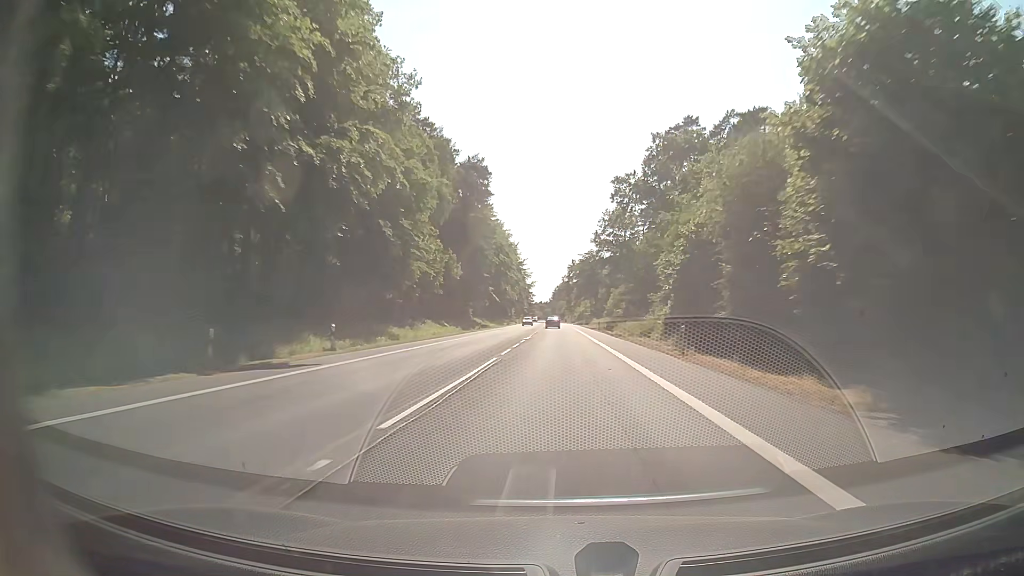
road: secondary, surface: asphalt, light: Day
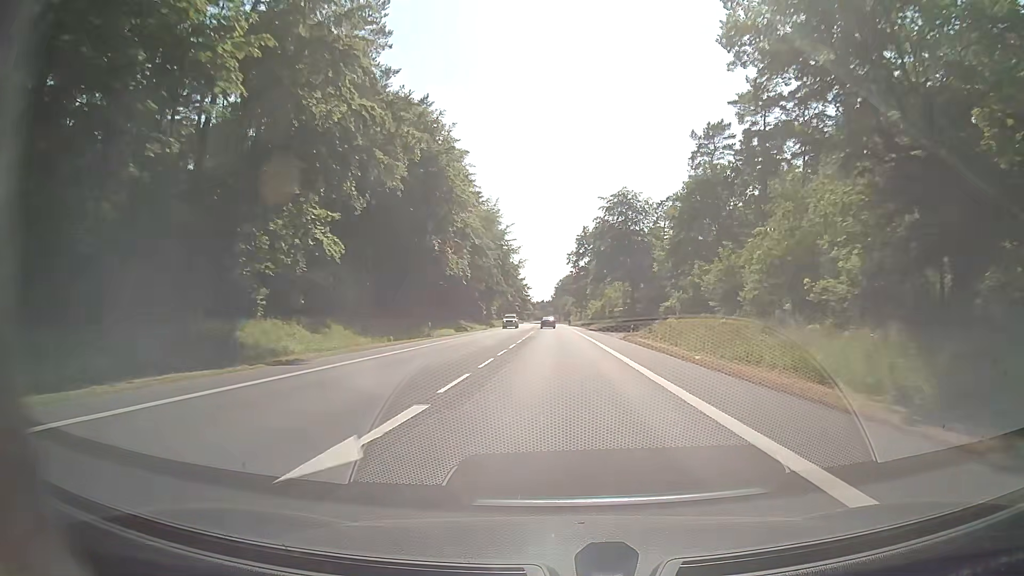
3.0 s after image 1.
(+0.4, +79.0) m; 0°
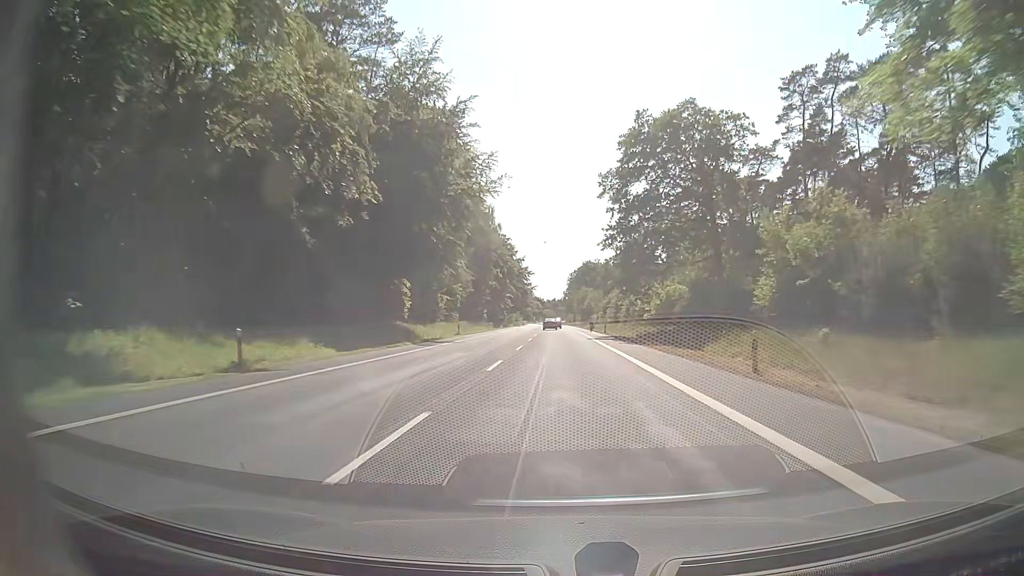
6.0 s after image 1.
(-0.4, +79.2) m; -1°
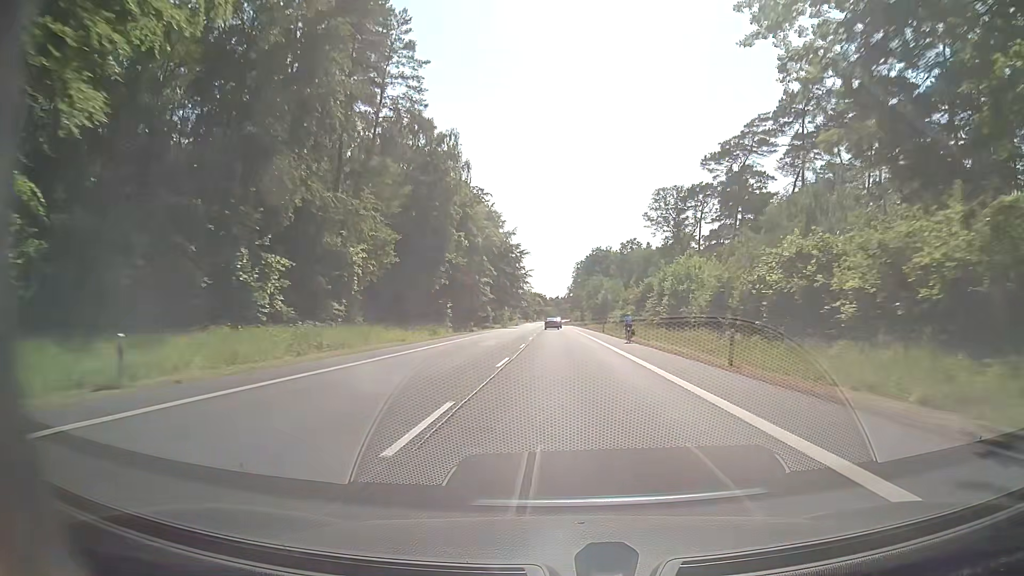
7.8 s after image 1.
(0.0, +47.6) m; 0°
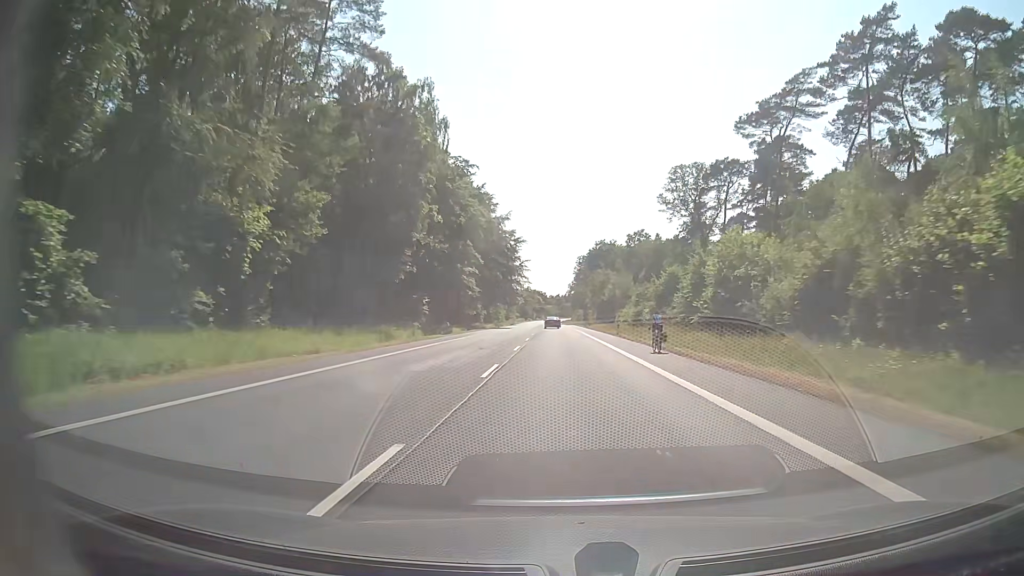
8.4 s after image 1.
(0.0, +15.9) m; 0°
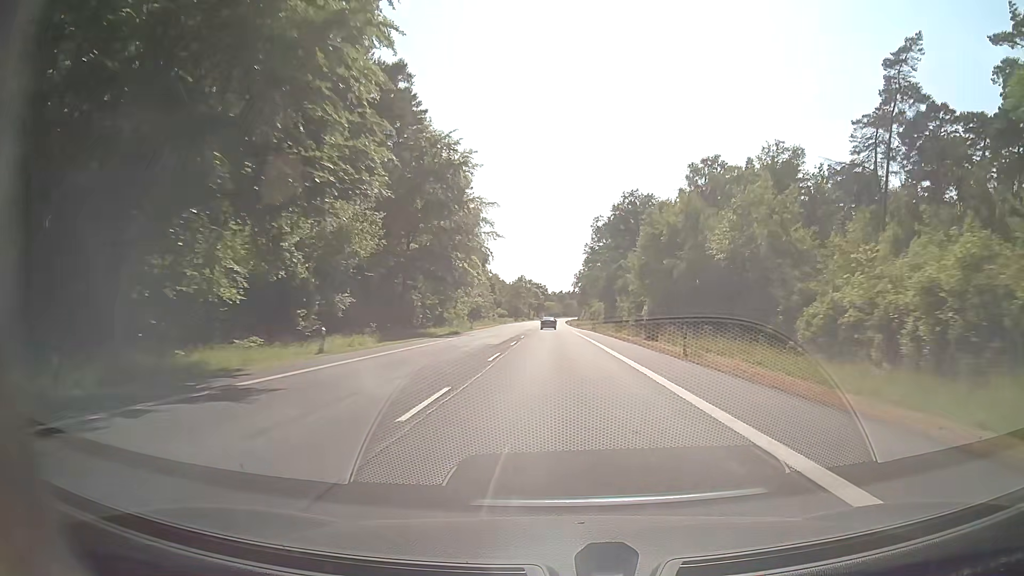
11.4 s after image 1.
(0.0, +79.3) m; 0°
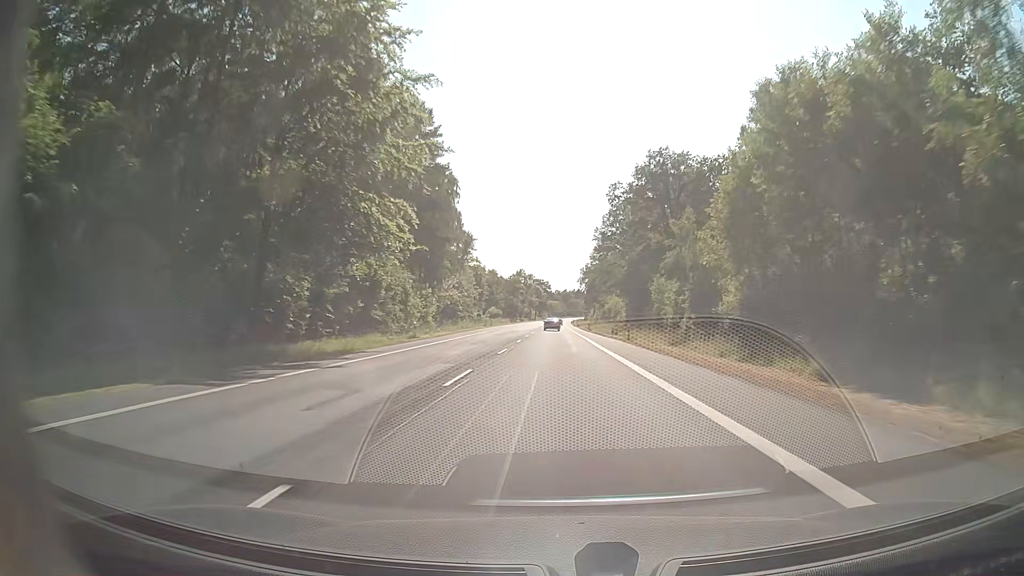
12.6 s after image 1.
(-0.1, +31.7) m; 0°
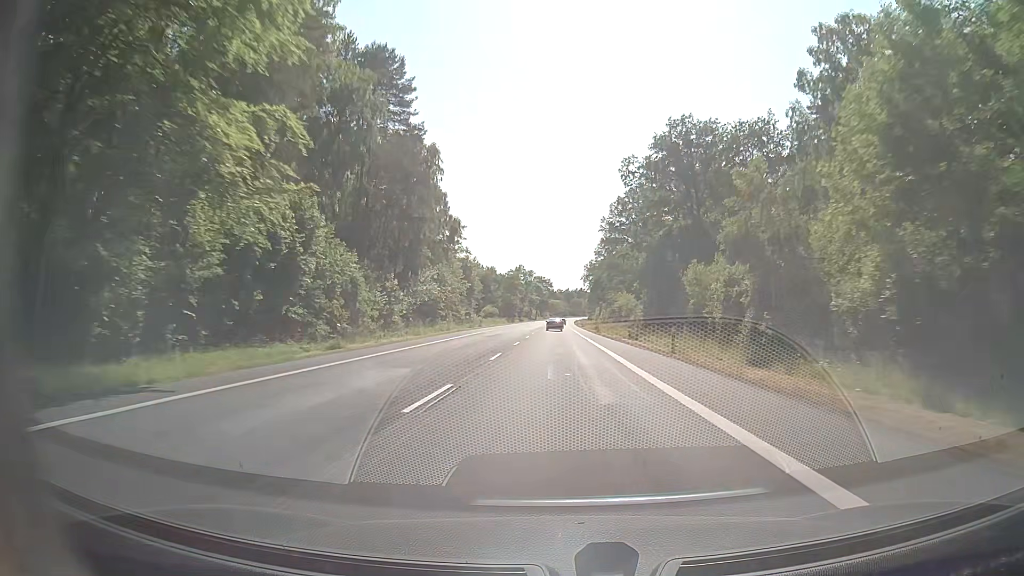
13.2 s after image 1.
(0.0, +15.9) m; 0°
(0, +10) (0, +20) (0, +30) (0, +40) (0, +50) (0, +60) (0, +70) (0, +80) (0, +90) (0, +100) m
